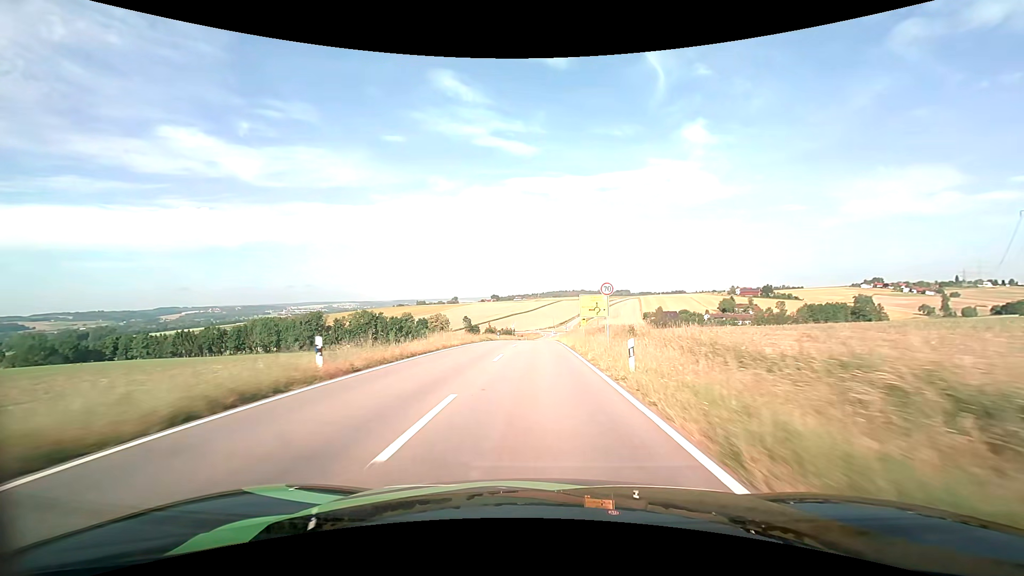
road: tertiary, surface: asphalt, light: Day
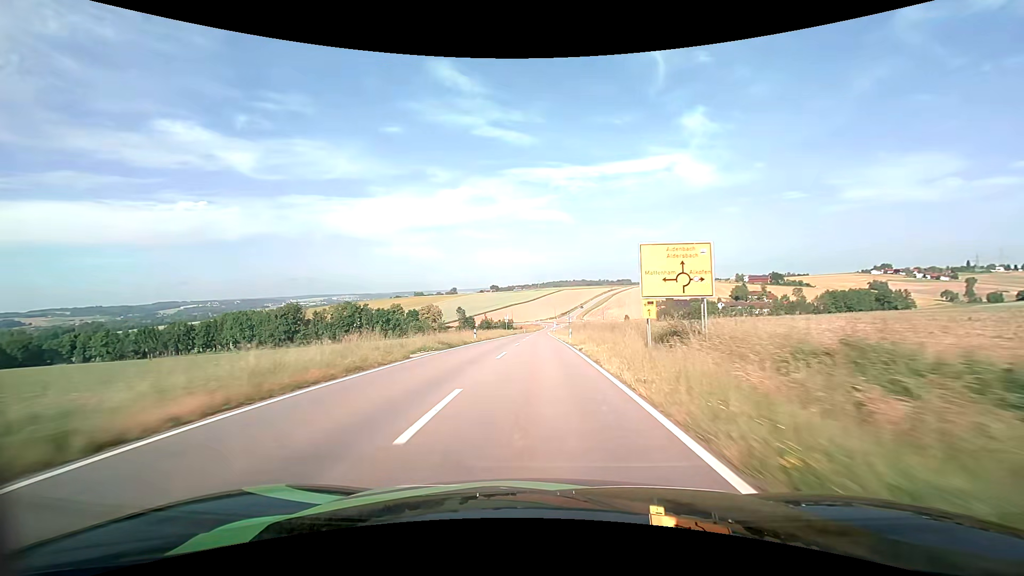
(0.0, +24.0) m; 0°
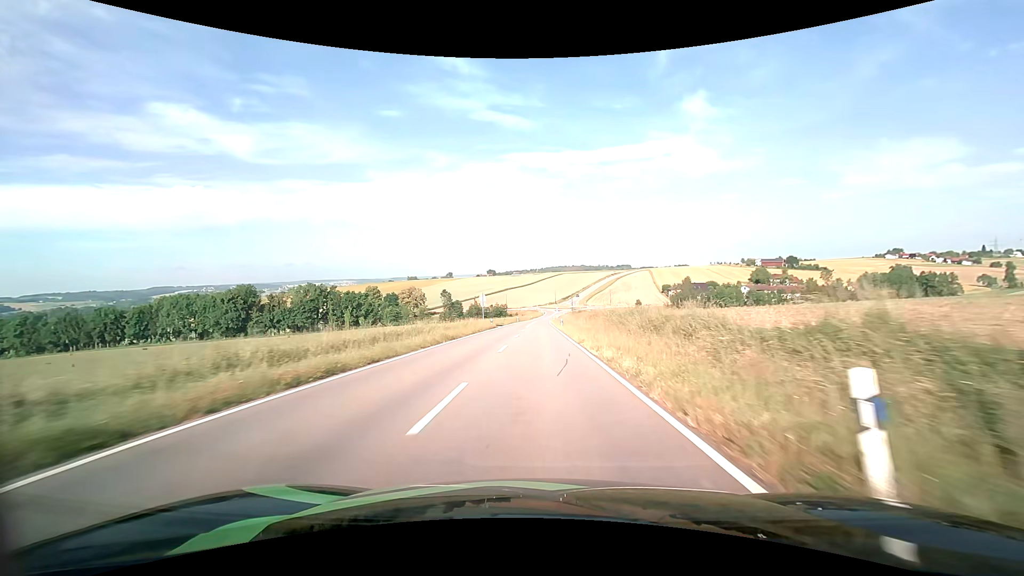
(0.0, +36.7) m; 0°
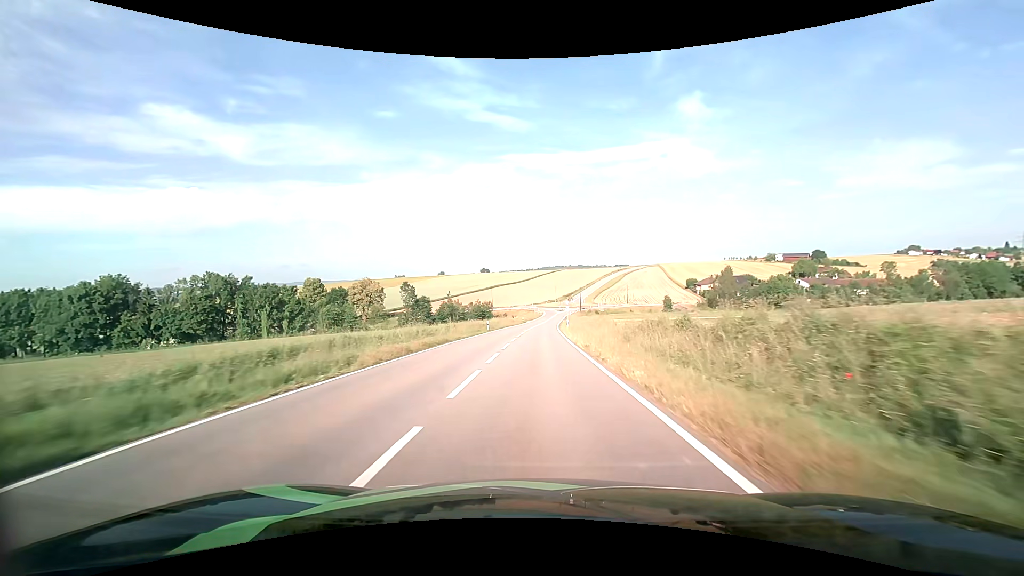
(-0.1, +59.0) m; 0°
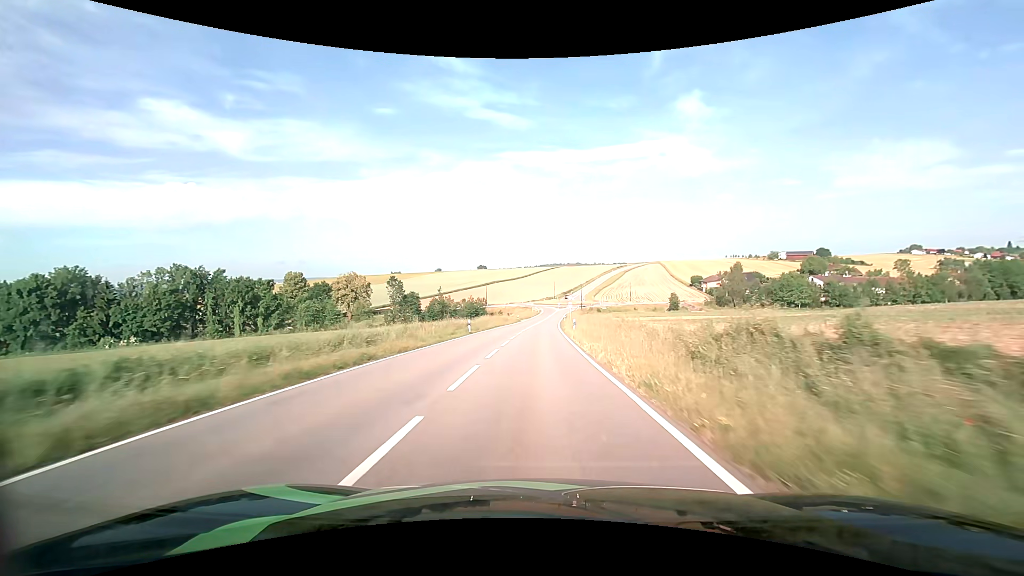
(0.0, +11.7) m; 0°
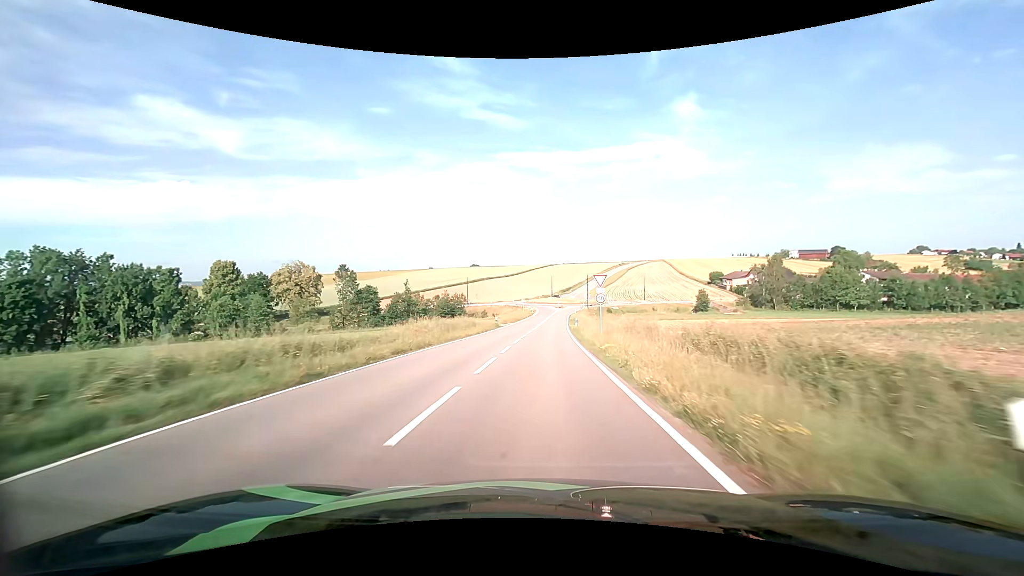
(+0.2, +34.3) m; +1°
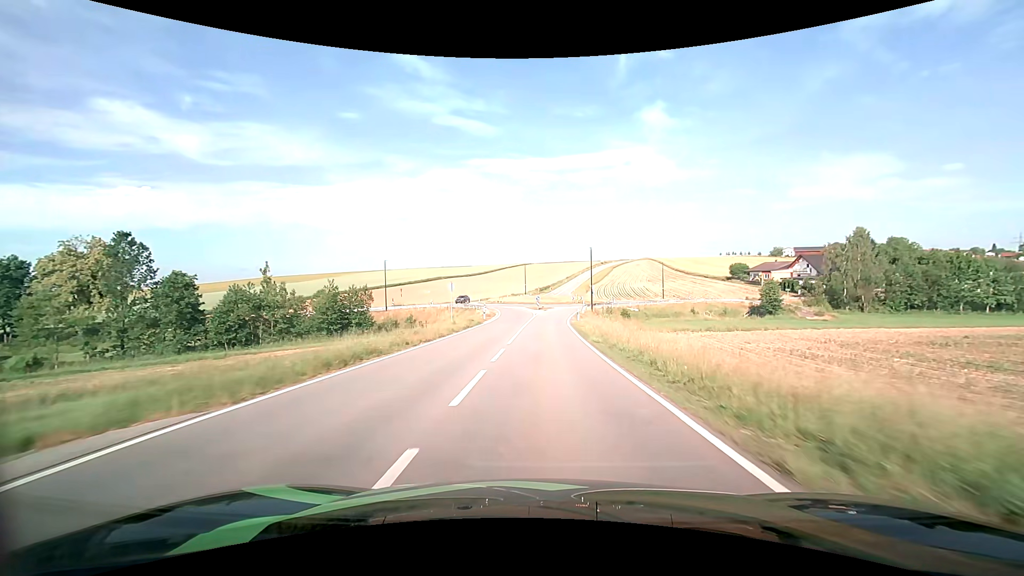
(+1.1, +53.4) m; +3°
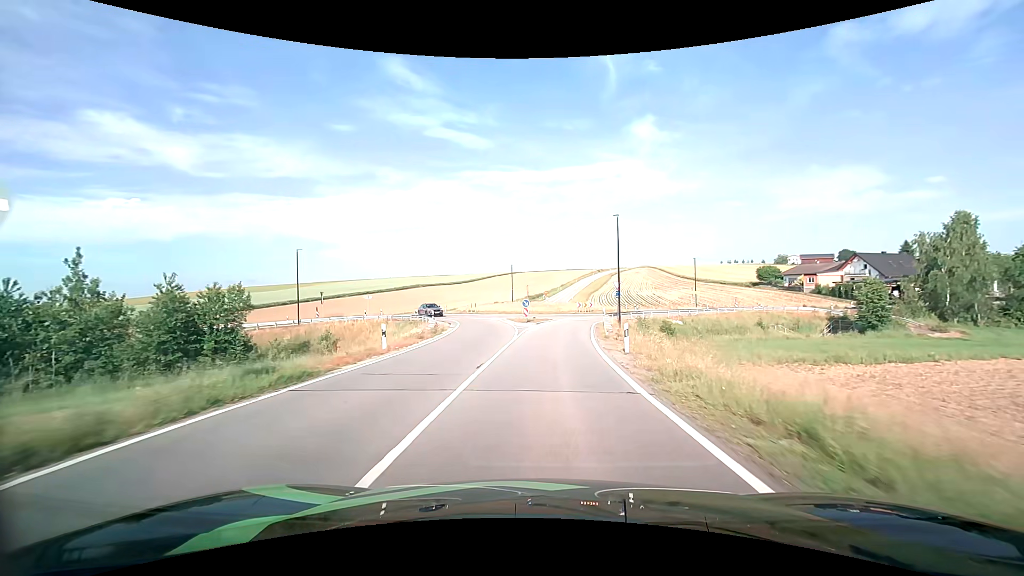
(+0.3, +26.8) m; +1°
(0, +10) (0, +20) (+1, +30) (+2, +40) (+6, +49) (+11, +57) (+15, +67) (+14, +77) (+10, +86) (+6, +95) m
